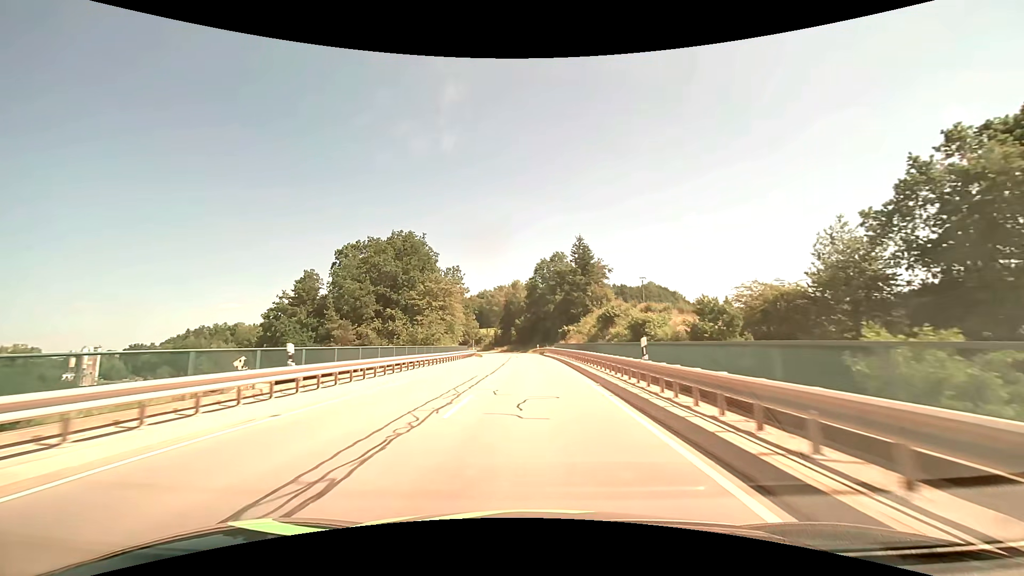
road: secondary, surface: asphalt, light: Day
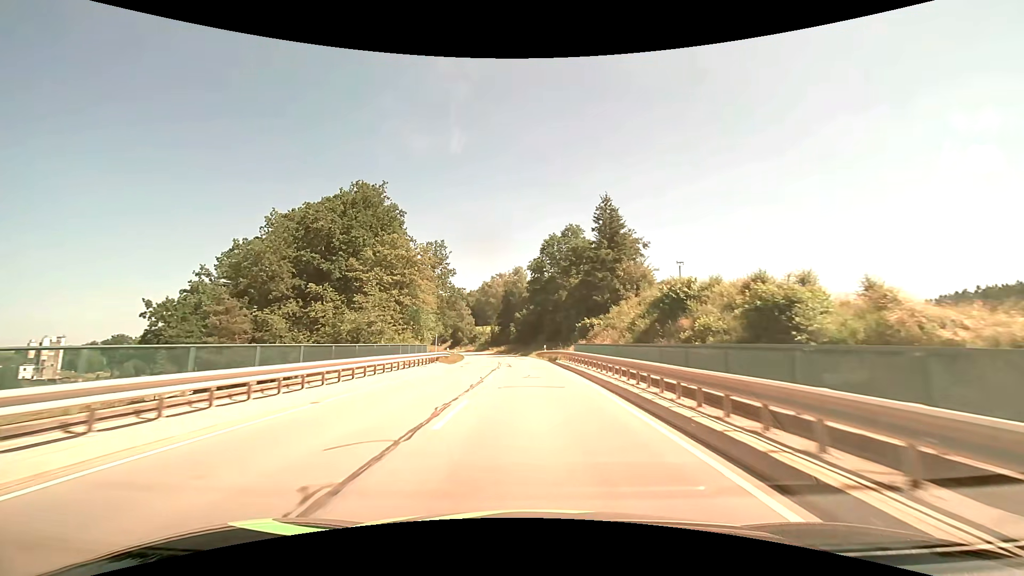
(0.0, +25.3) m; 0°
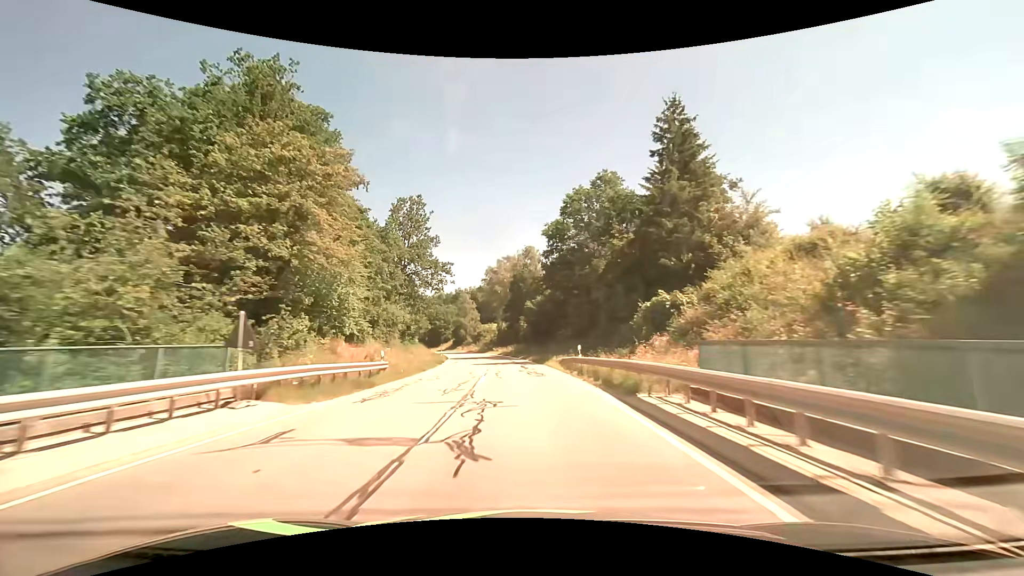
(-0.2, +25.2) m; -2°
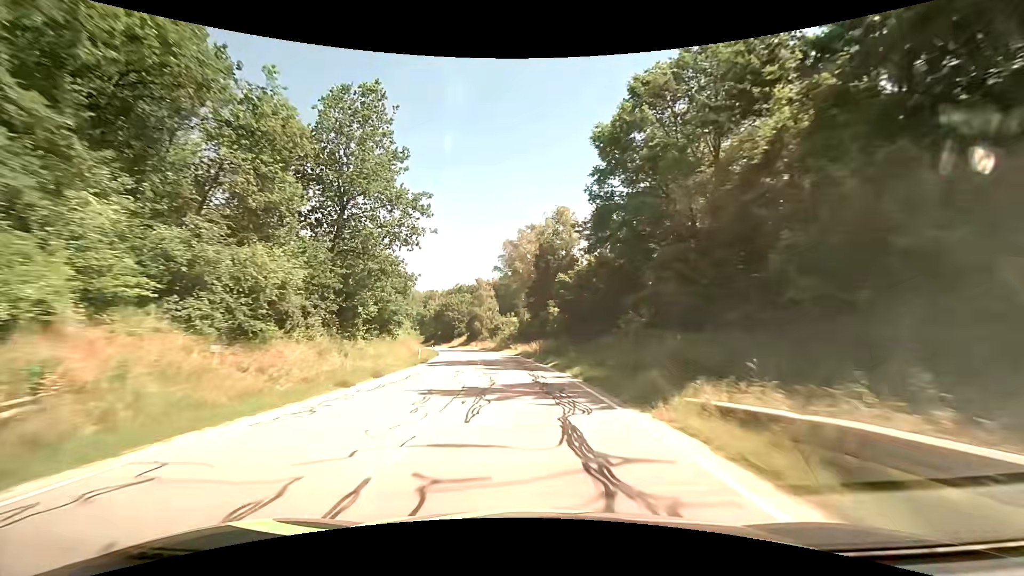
(-0.7, +25.3) m; -3°
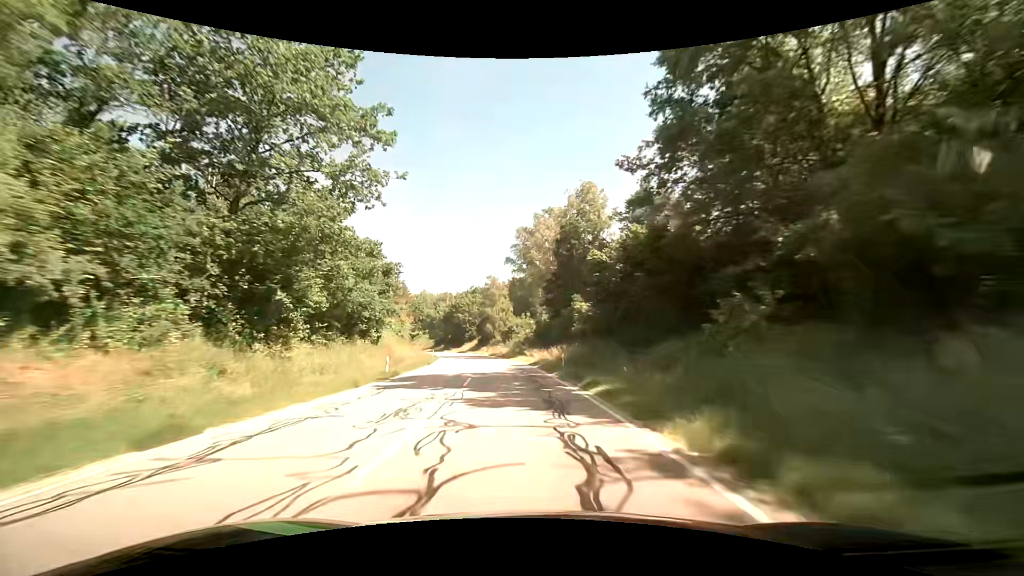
(-0.2, +12.7) m; -2°
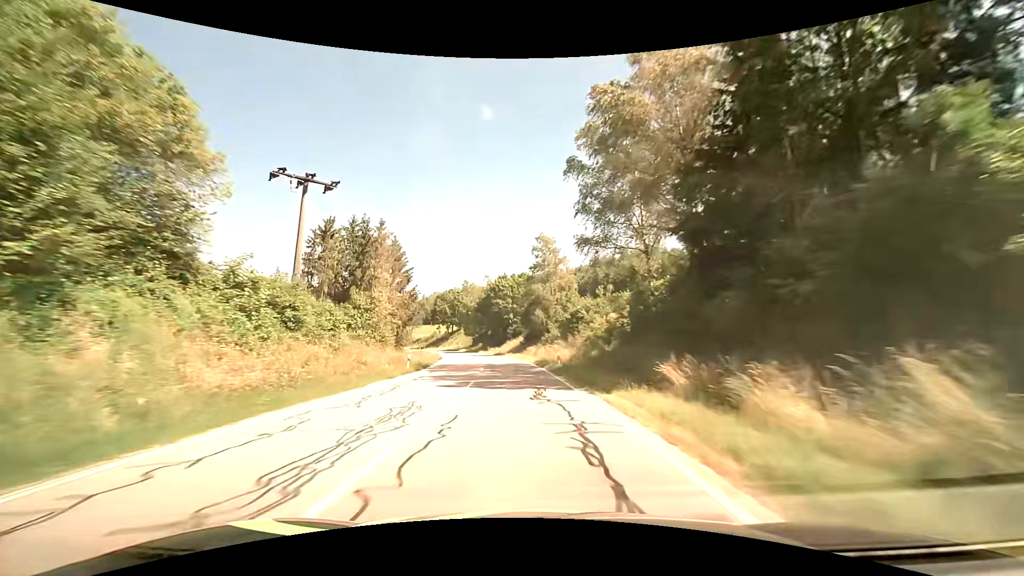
(-2.3, +38.1) m; -7°
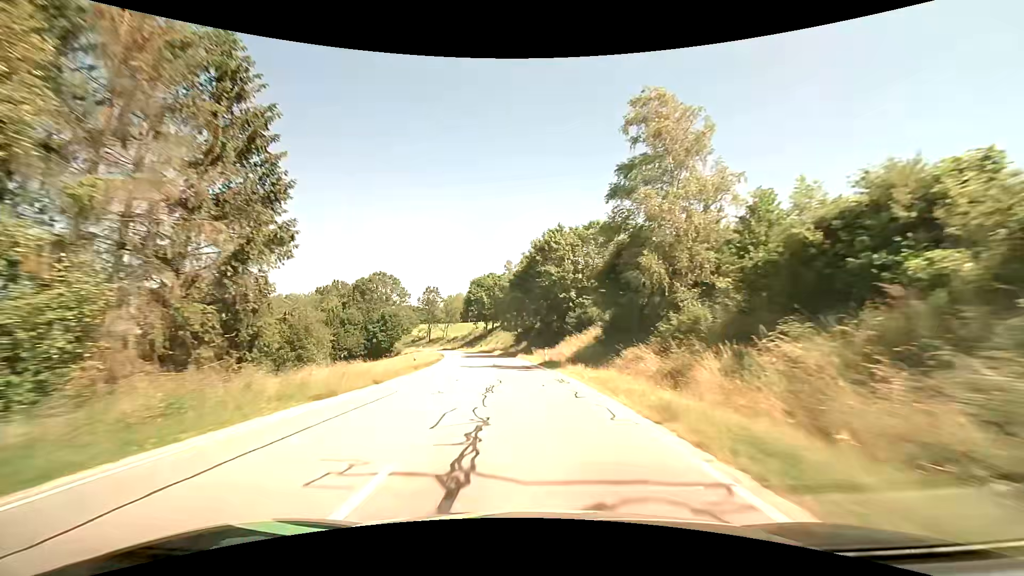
(-1.8, +38.4) m; -6°
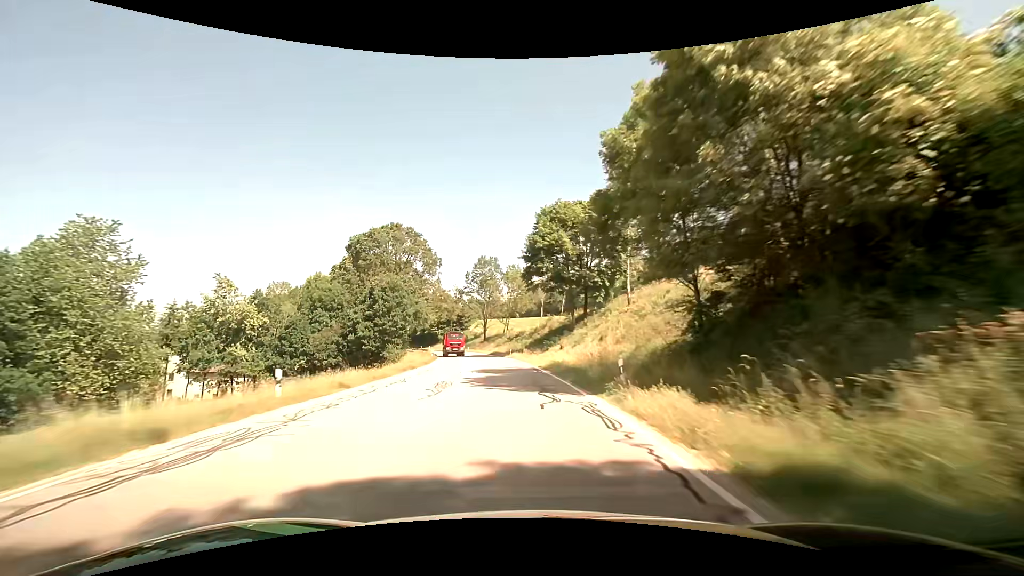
(-5.5, +64.8) m; -10°
(0, +10) (-1, +20) (-1, +30) (-2, +40) (-4, +50) (-5, +60) (-7, +69) (-10, +79) (-12, +89) (-15, +98) m
